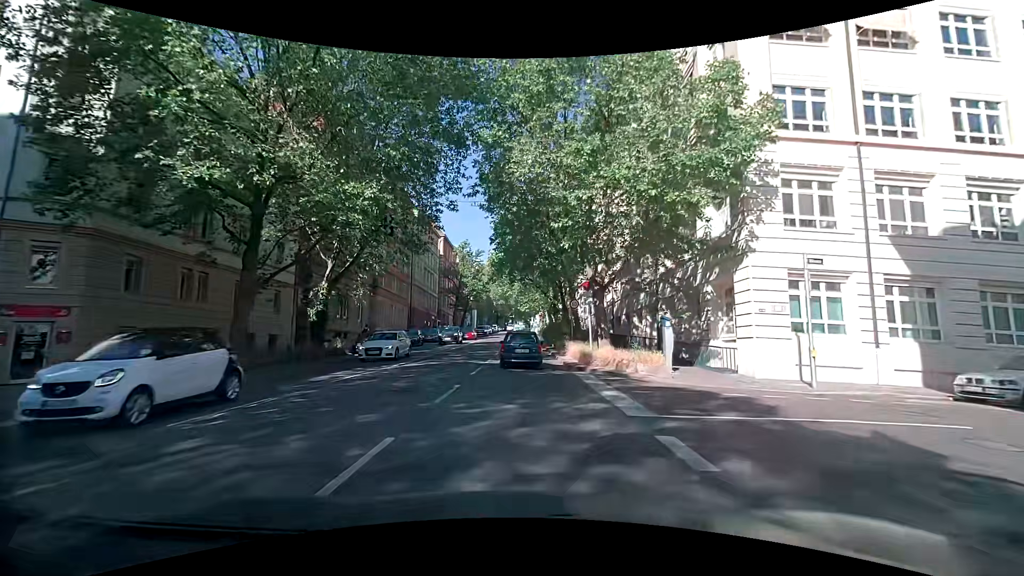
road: secondary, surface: asphalt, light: Day
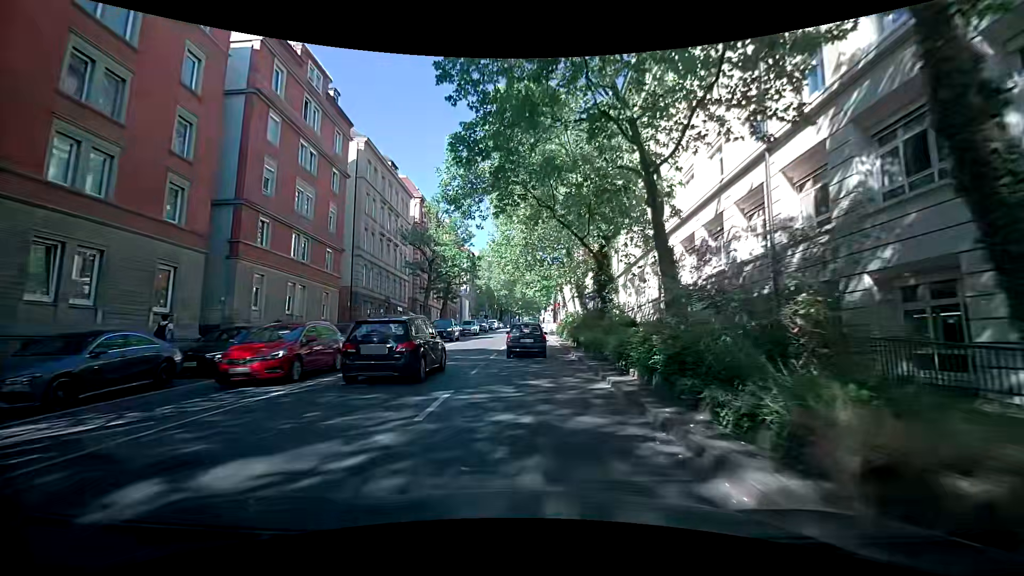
(0.0, +27.1) m; -1°
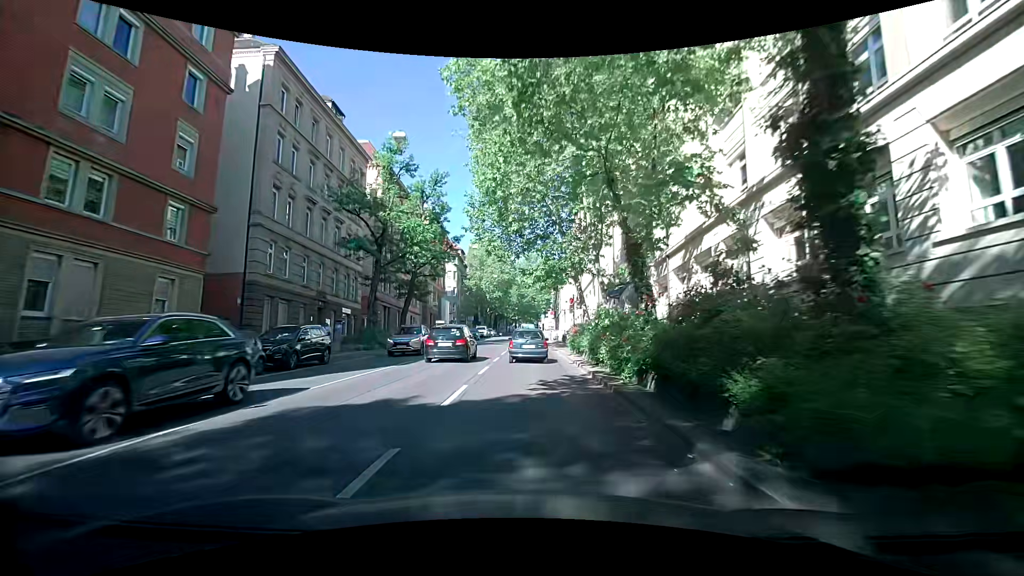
(+0.3, +16.7) m; +2°
(0, +10) (0, +20) (0, +30) (0, +40) (0, +50) (0, +60) (0, +70) (-1, +80) (-1, +90) (-1, +100) m
